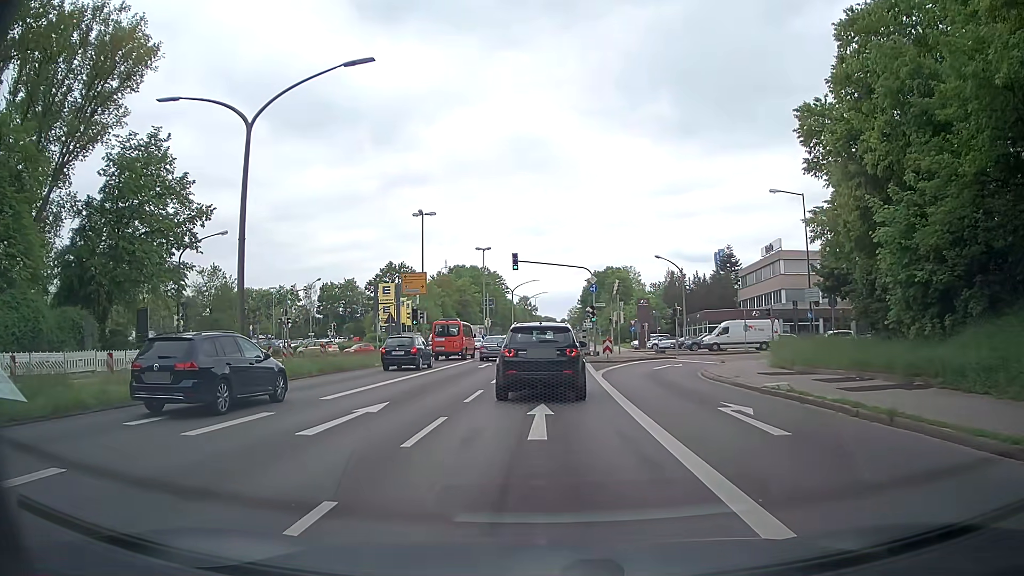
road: primary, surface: asphalt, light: Day
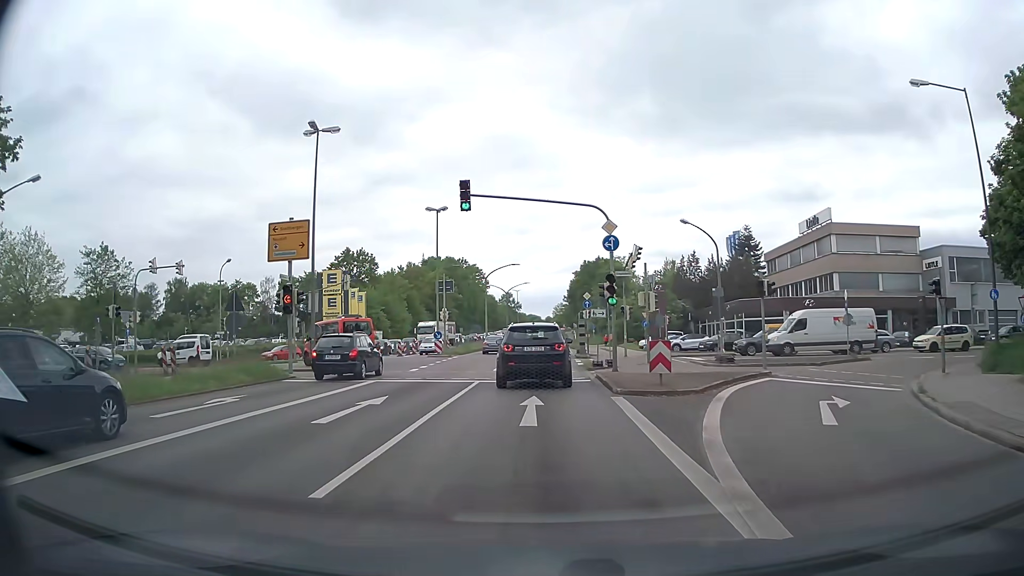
(+0.8, +21.1) m; +3°
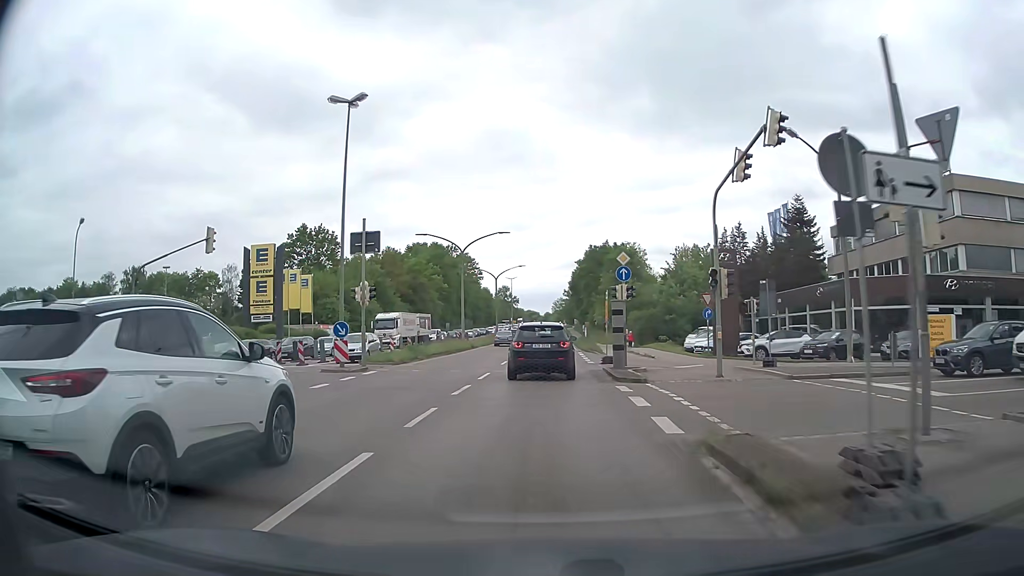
(-0.1, +22.7) m; 0°
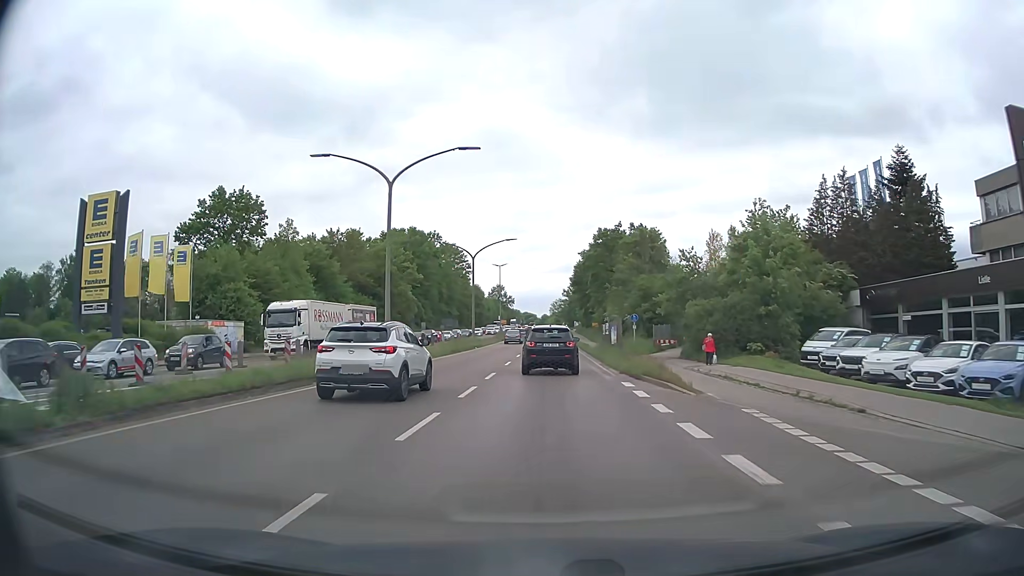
(0.0, +27.3) m; +1°
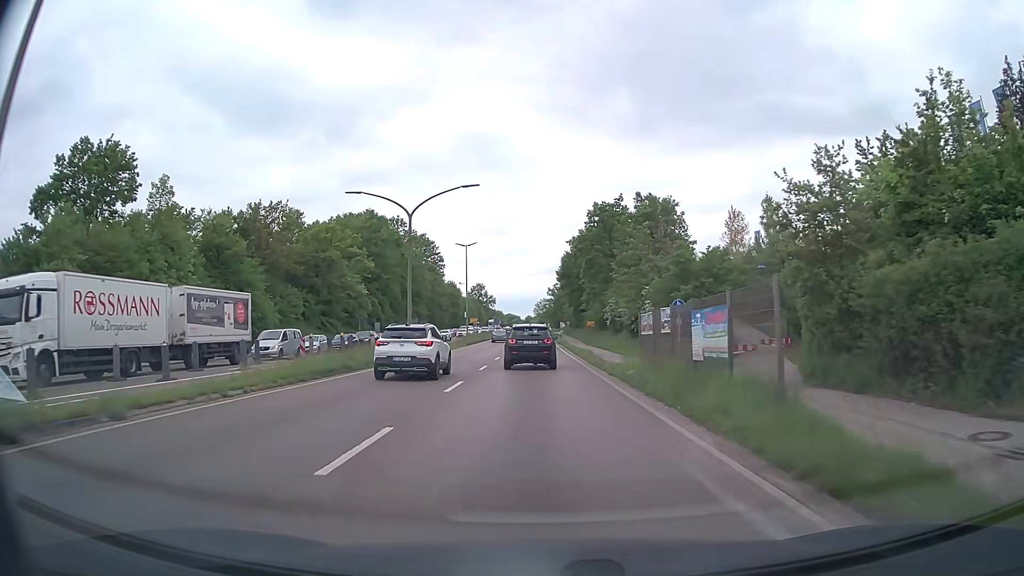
(+0.2, +23.5) m; +1°
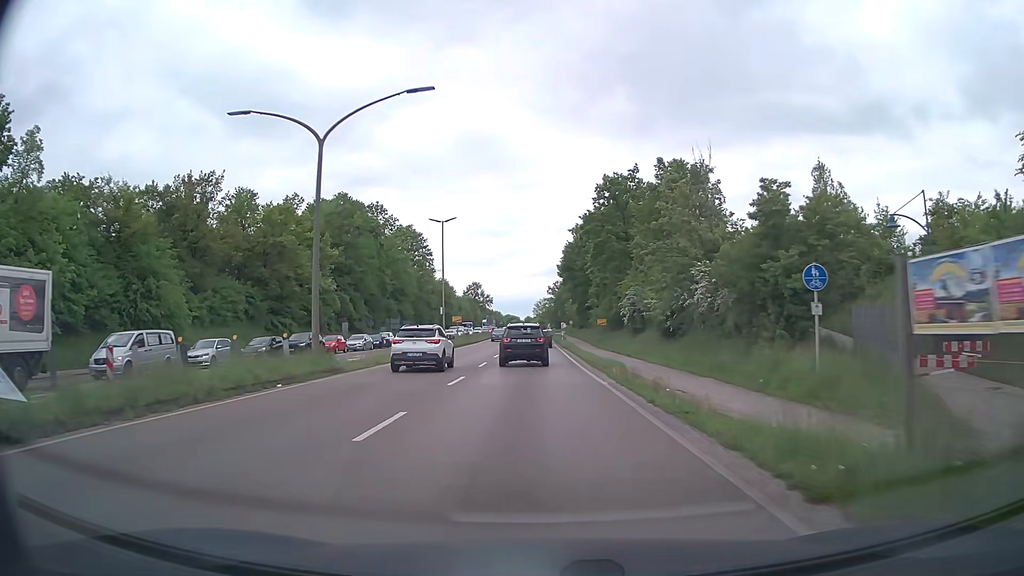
(+0.1, +16.4) m; 0°
